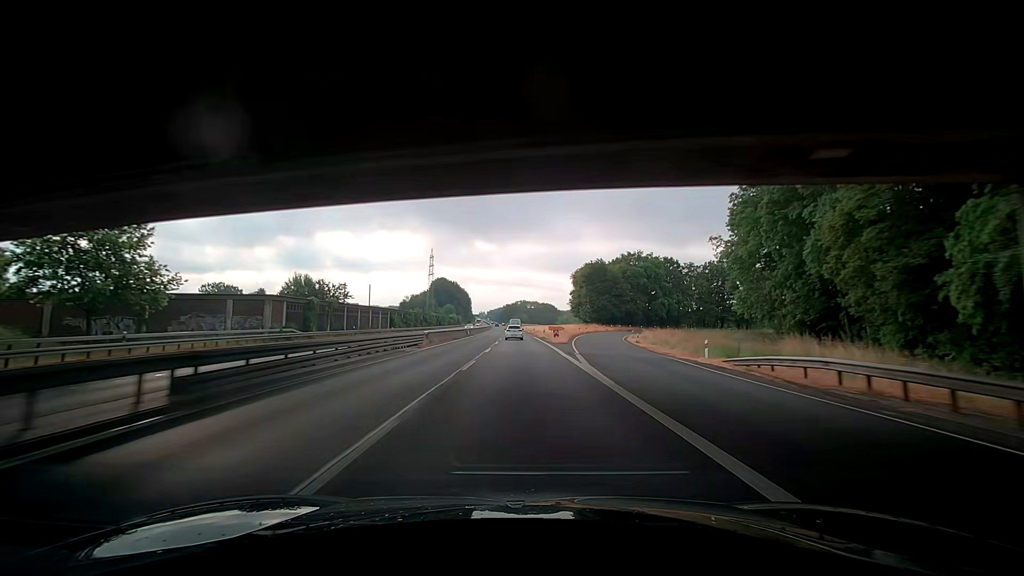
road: trunk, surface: asphalt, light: Day
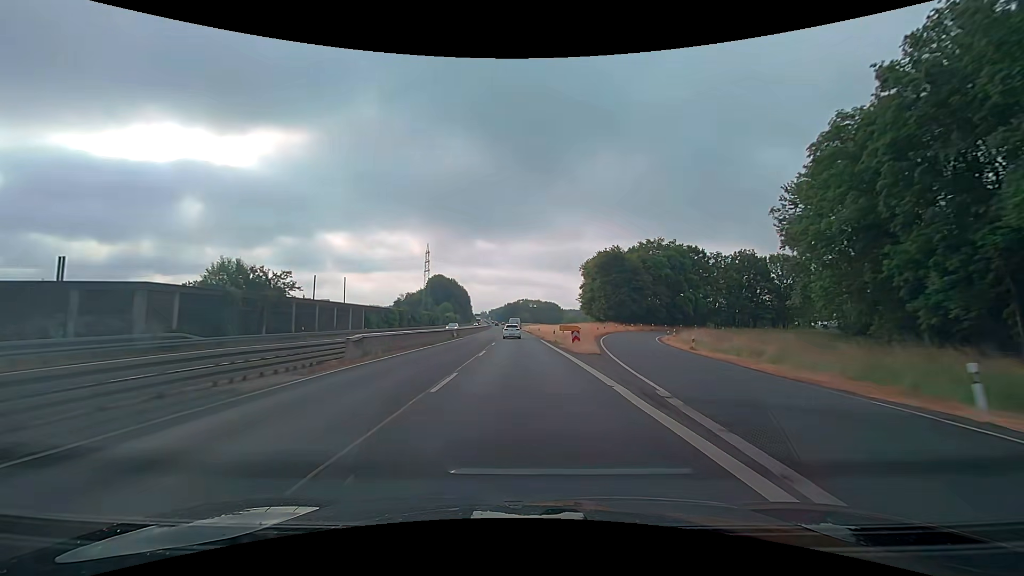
(0.0, +15.8) m; 0°
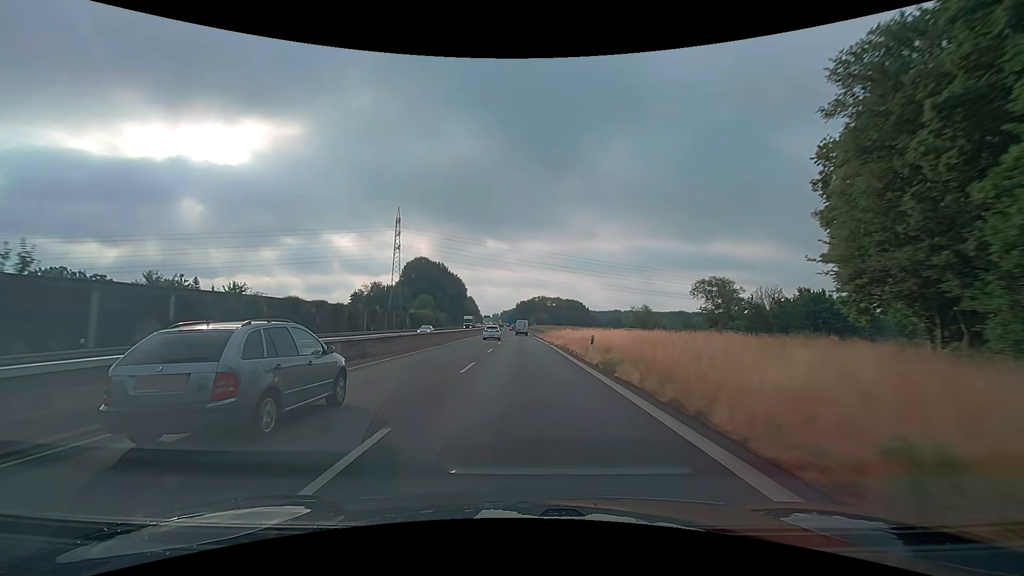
(-1.5, +79.7) m; -2°
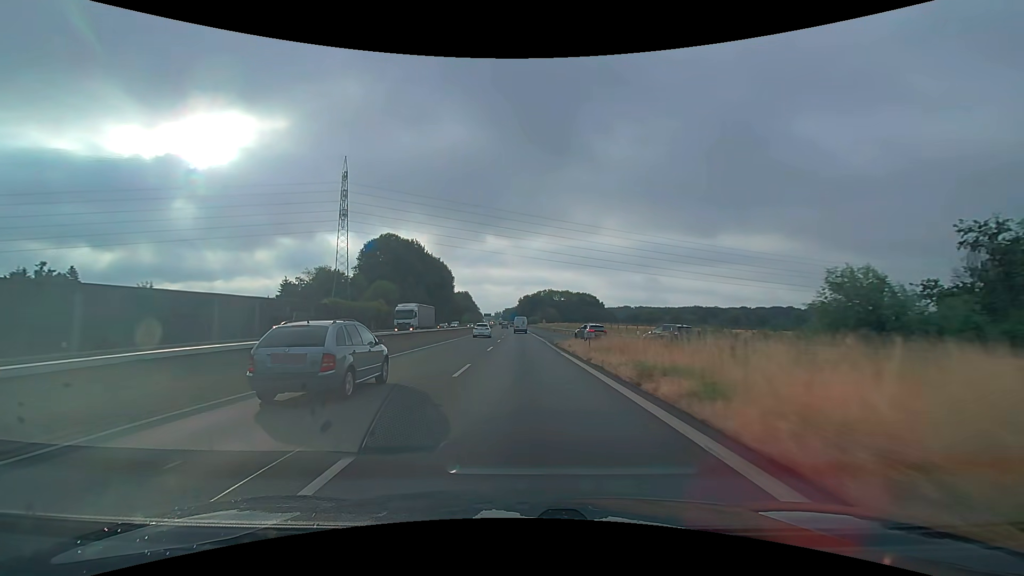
(-0.2, +49.3) m; 0°
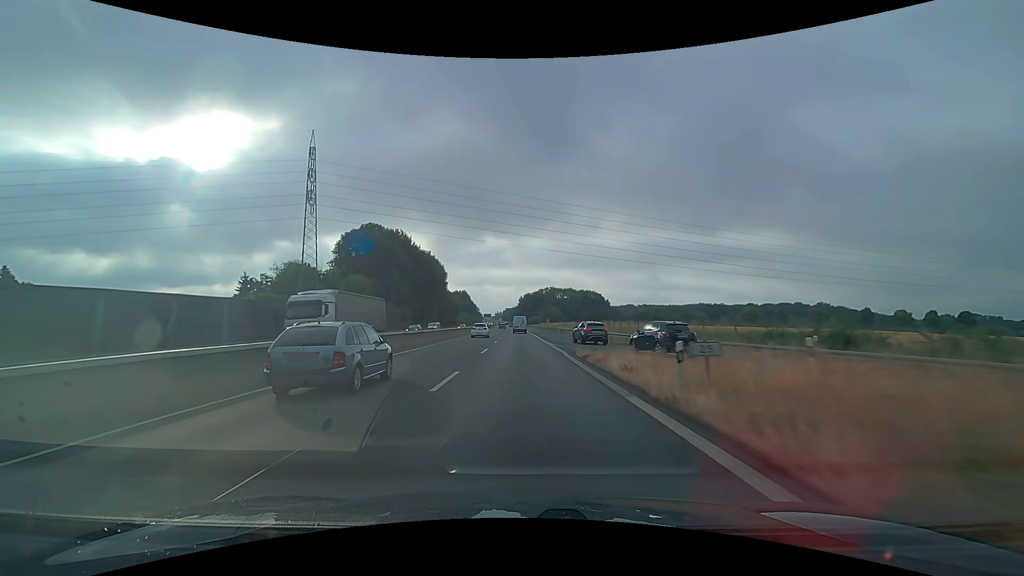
(0.0, +16.5) m; 0°
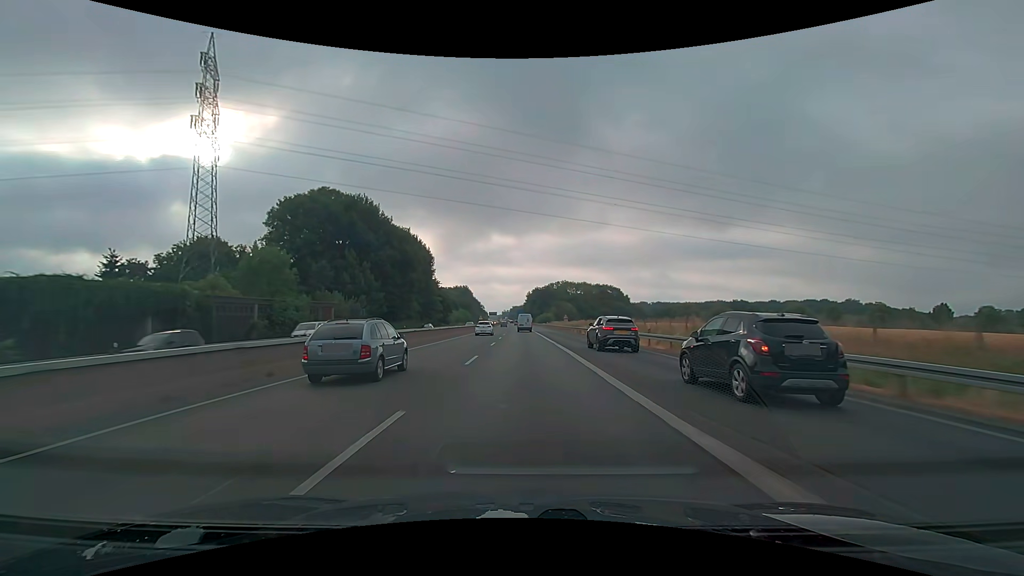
(-0.3, +32.9) m; -1°
(0, +10) (0, +20) (0, +30) (0, +40) (0, +50) (0, +60) (0, +70) (-1, +80) (-1, +90) (-1, +100) m
